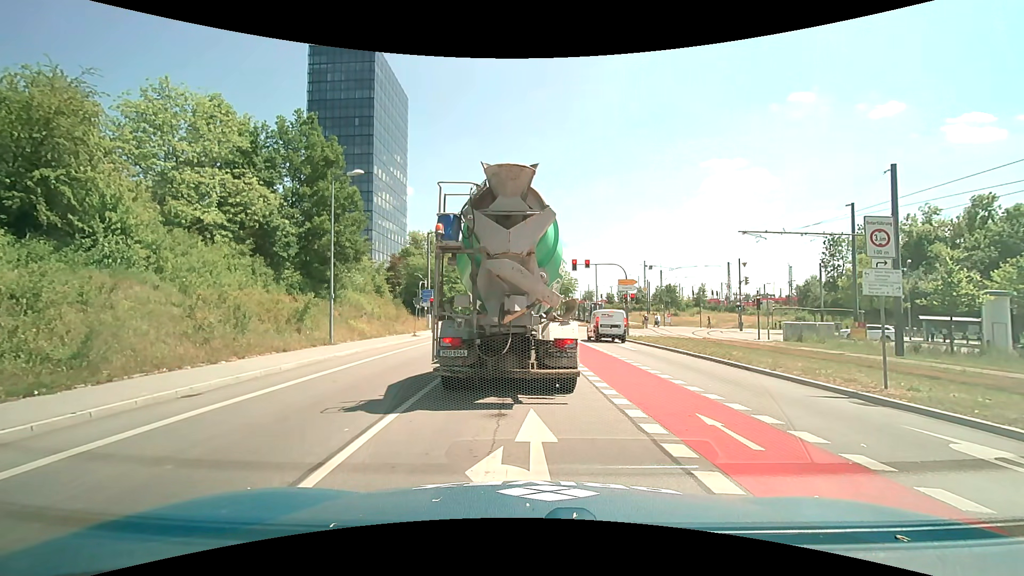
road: unclassified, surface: asphalt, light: Day
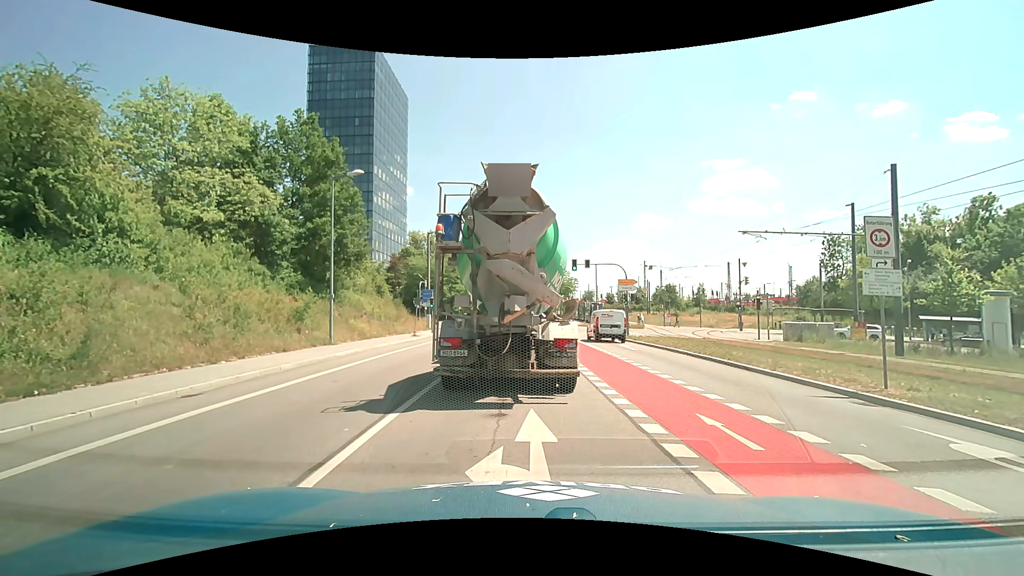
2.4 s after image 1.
(0.0, 0.0) m; 0°
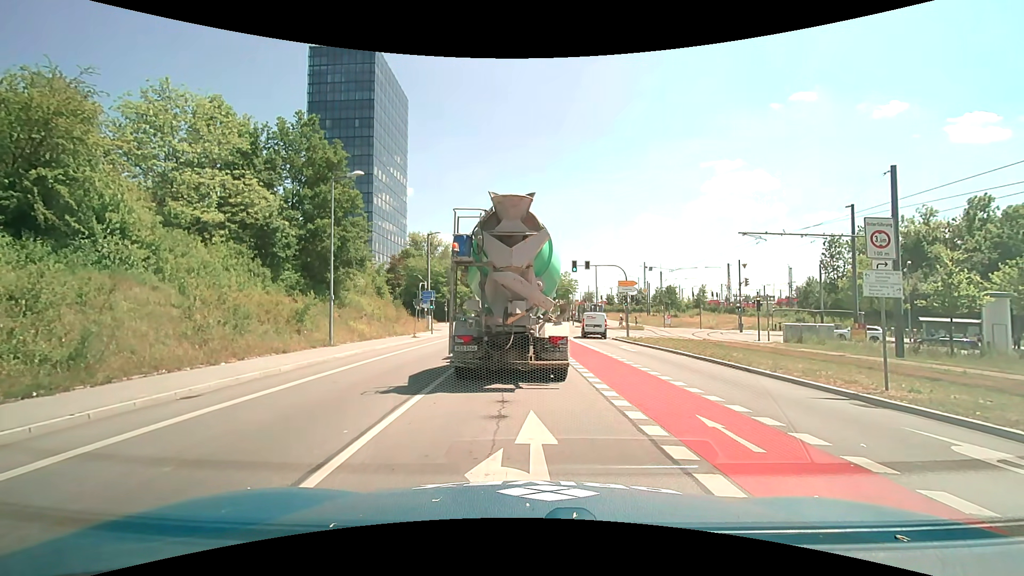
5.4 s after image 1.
(0.0, 0.0) m; 0°
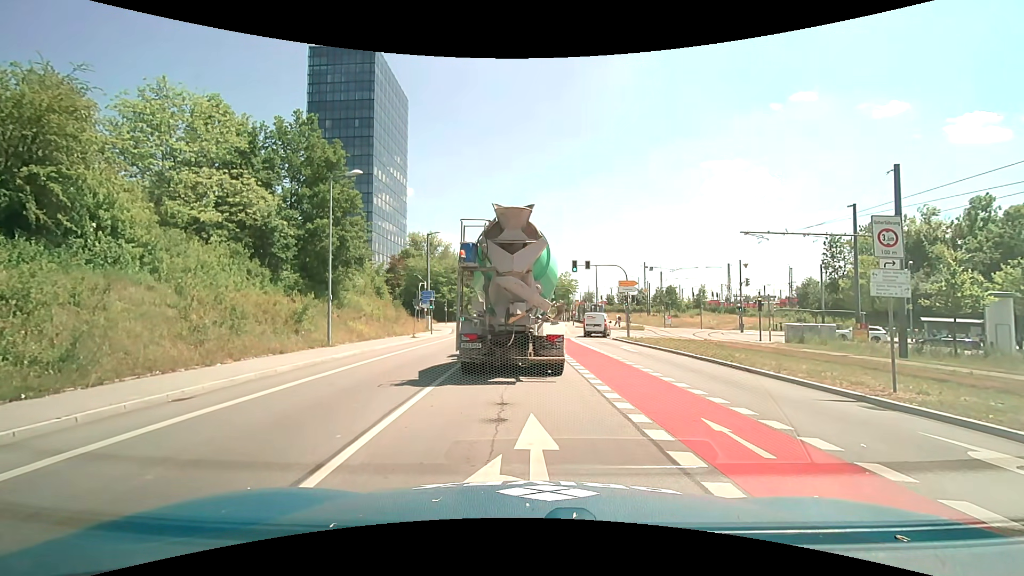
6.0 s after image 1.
(0.0, +0.2) m; 0°
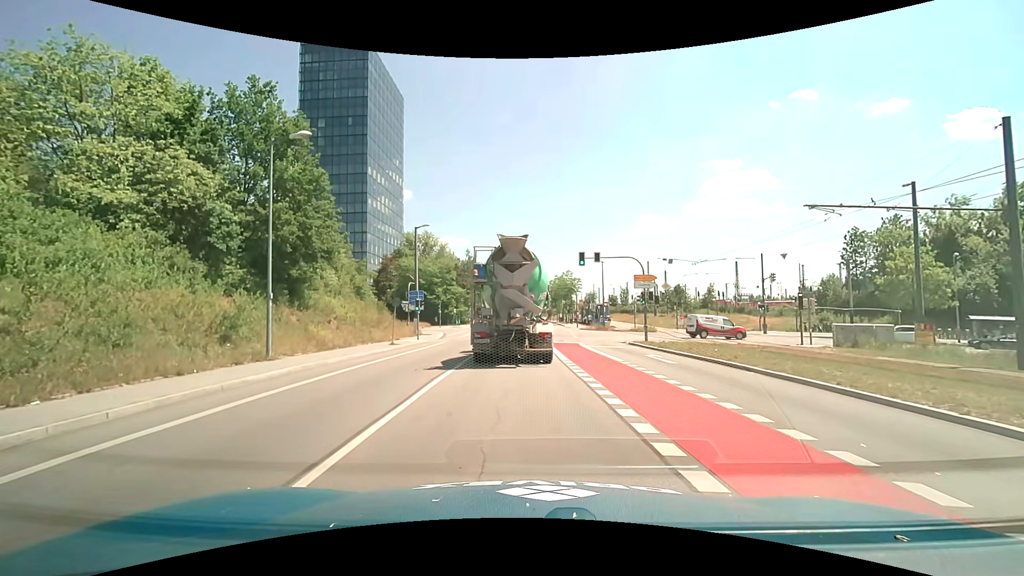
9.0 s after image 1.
(0.0, +5.9) m; -1°
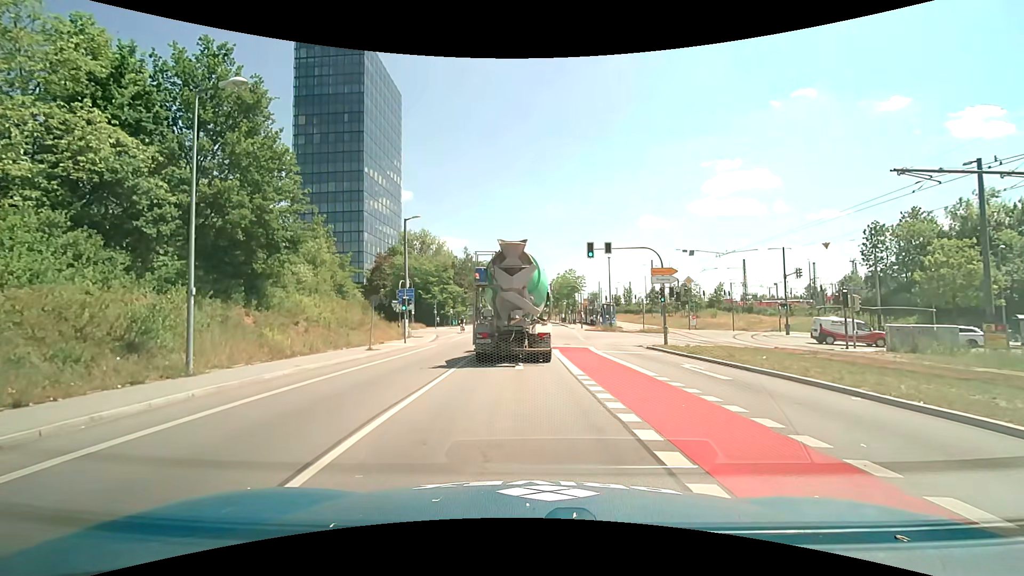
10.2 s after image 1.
(0.0, +4.5) m; +1°
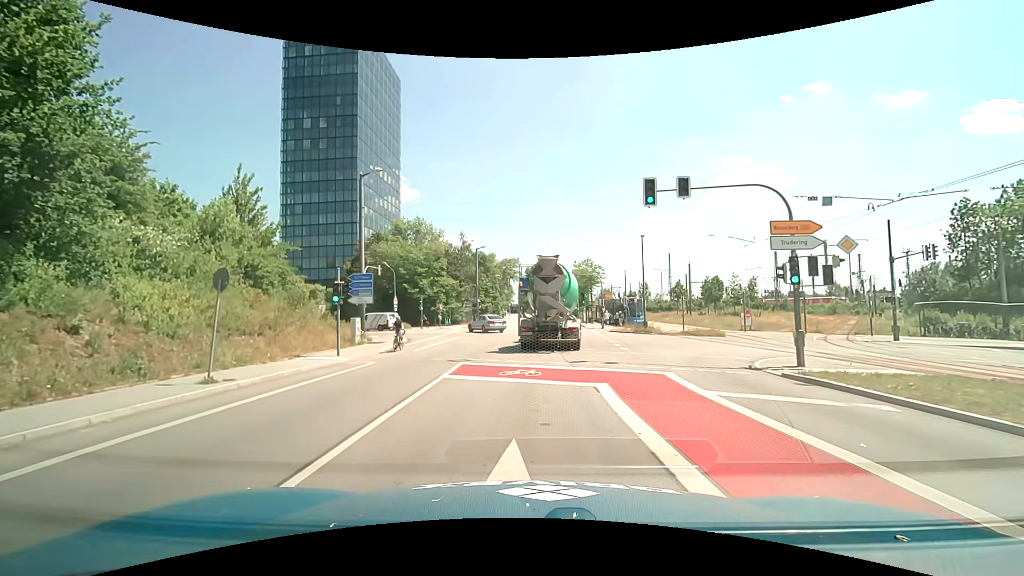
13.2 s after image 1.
(-0.2, +13.5) m; -1°
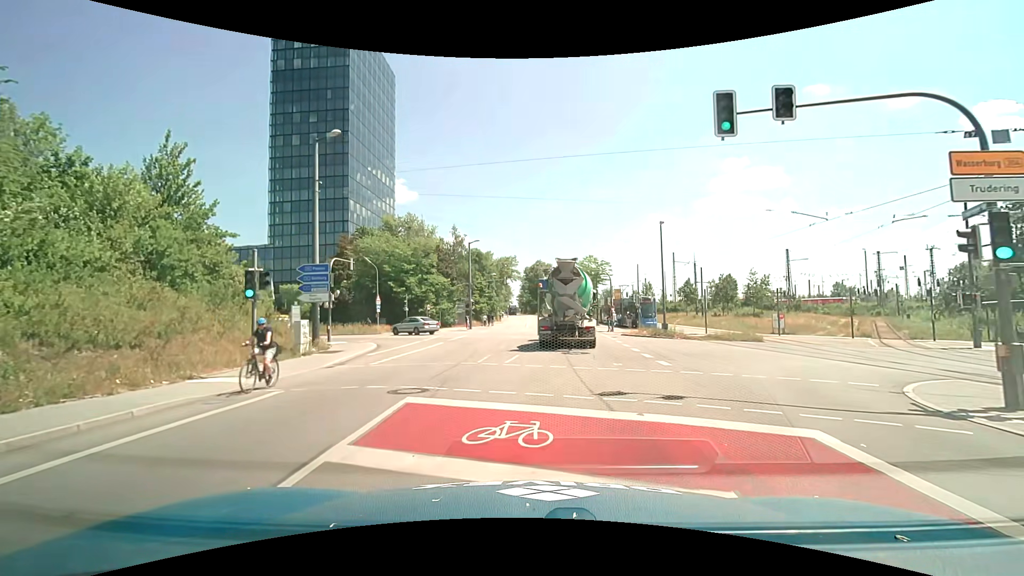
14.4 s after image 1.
(0.0, +6.7) m; 0°
